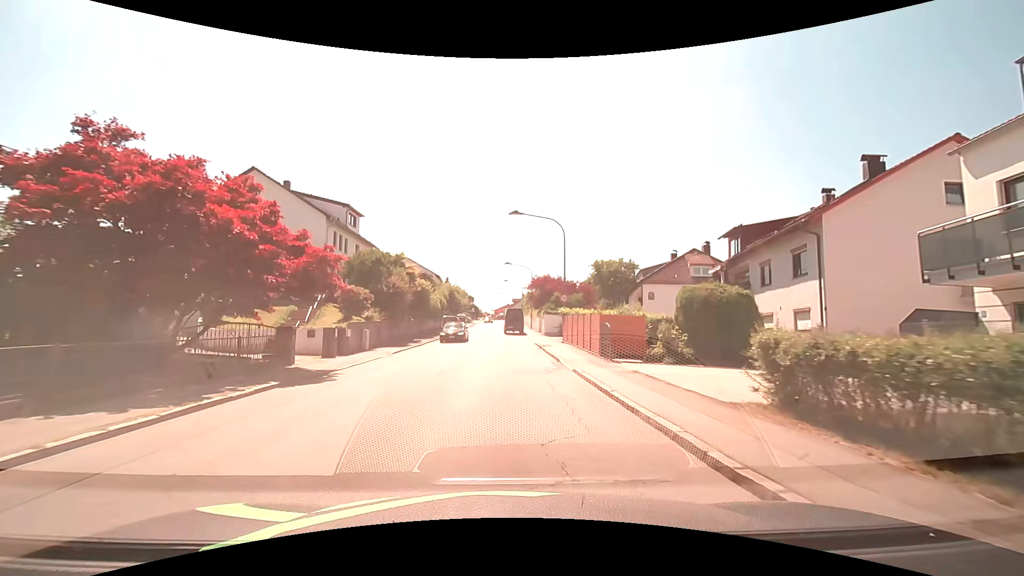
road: unclassified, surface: asphalt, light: Day
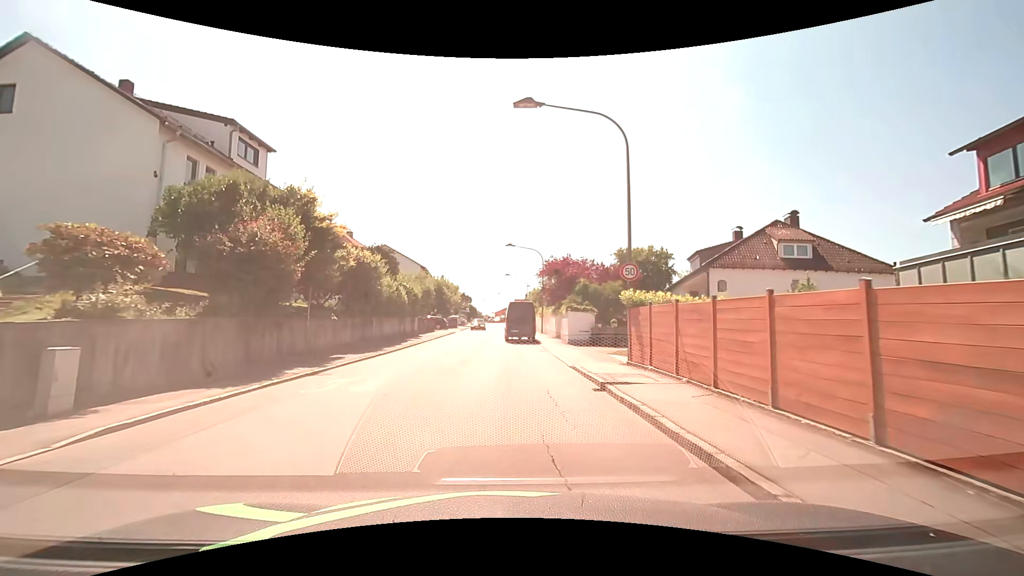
(-0.1, +17.7) m; -1°
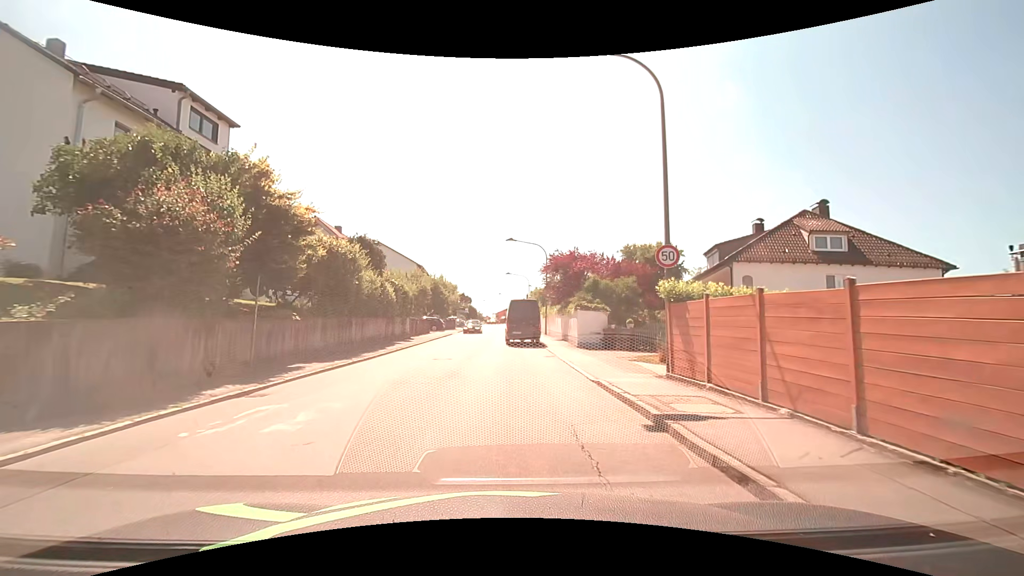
(0.0, +3.8) m; 0°
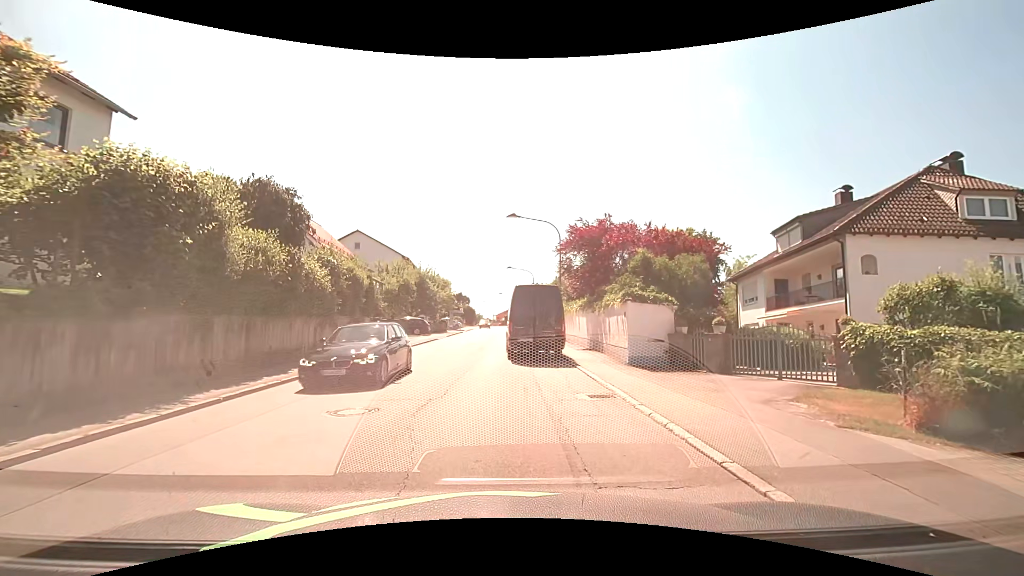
(0.0, +10.8) m; +1°
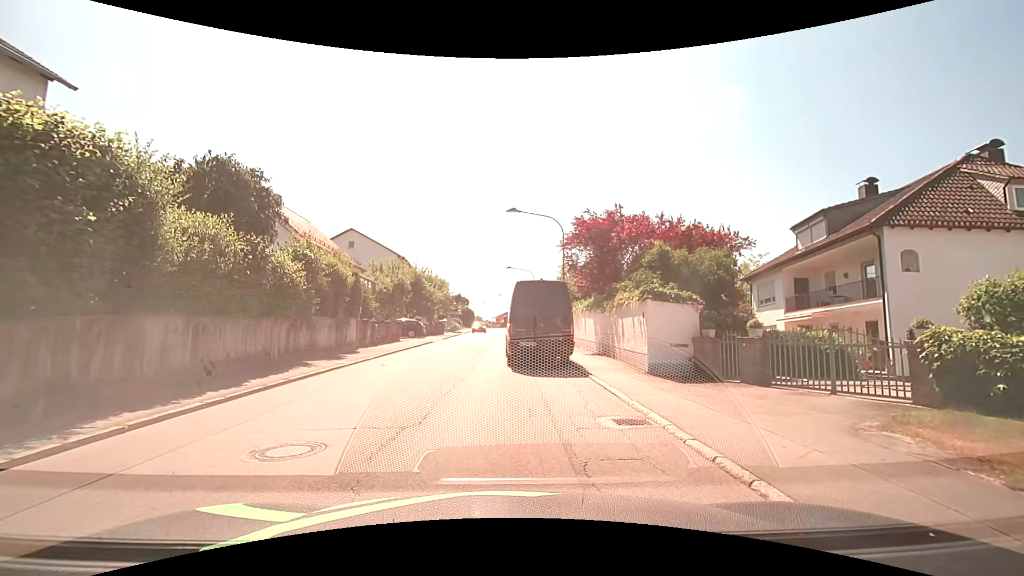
(-0.1, +2.1) m; -2°
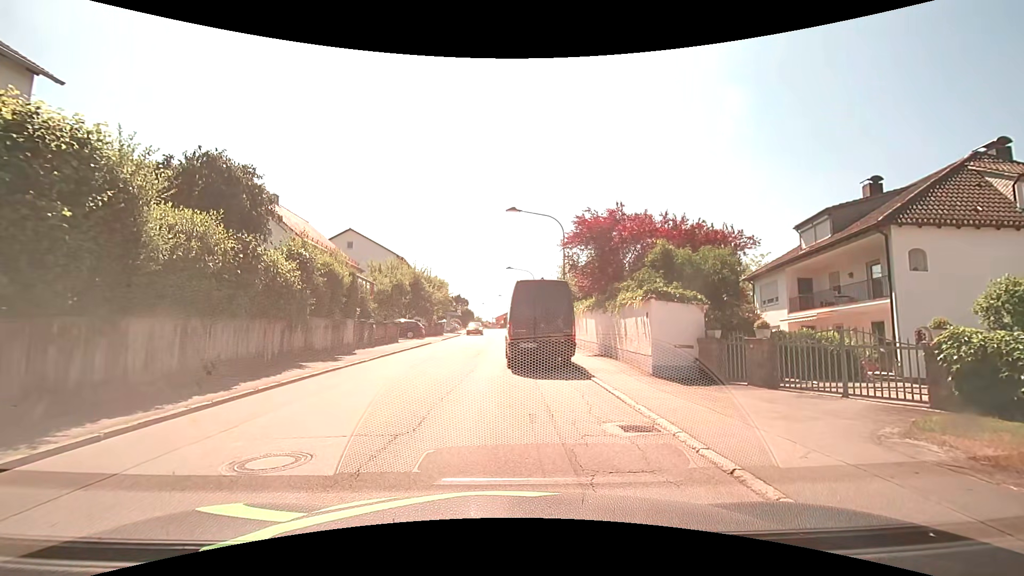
(0.0, +0.4) m; 0°
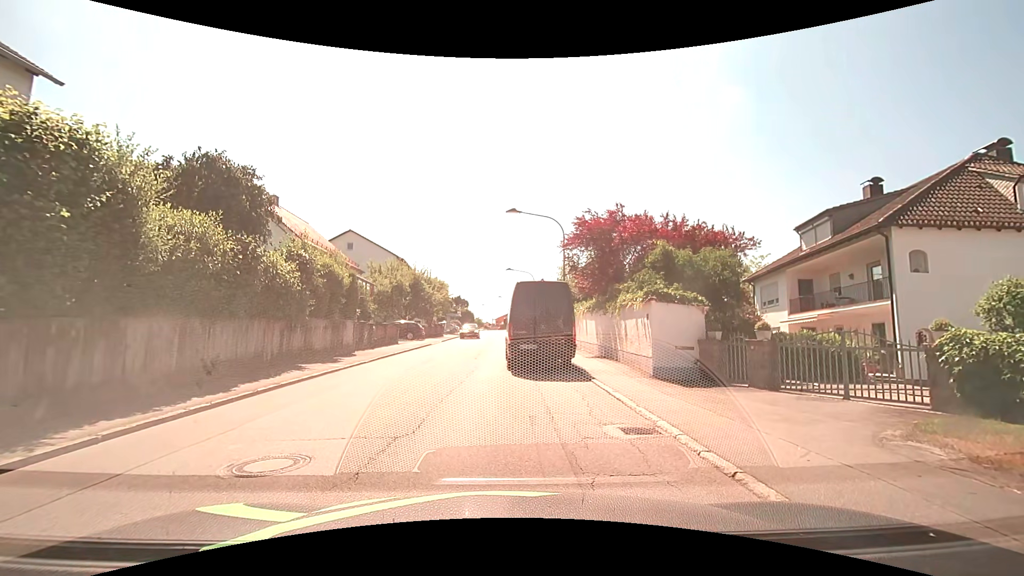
(0.0, +0.1) m; 0°
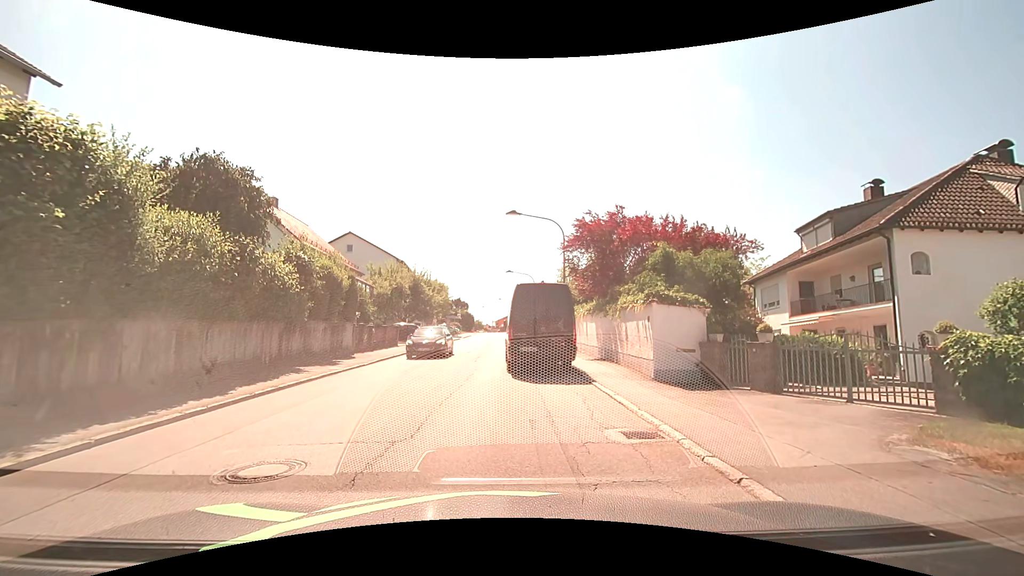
(0.0, +0.1) m; 0°
